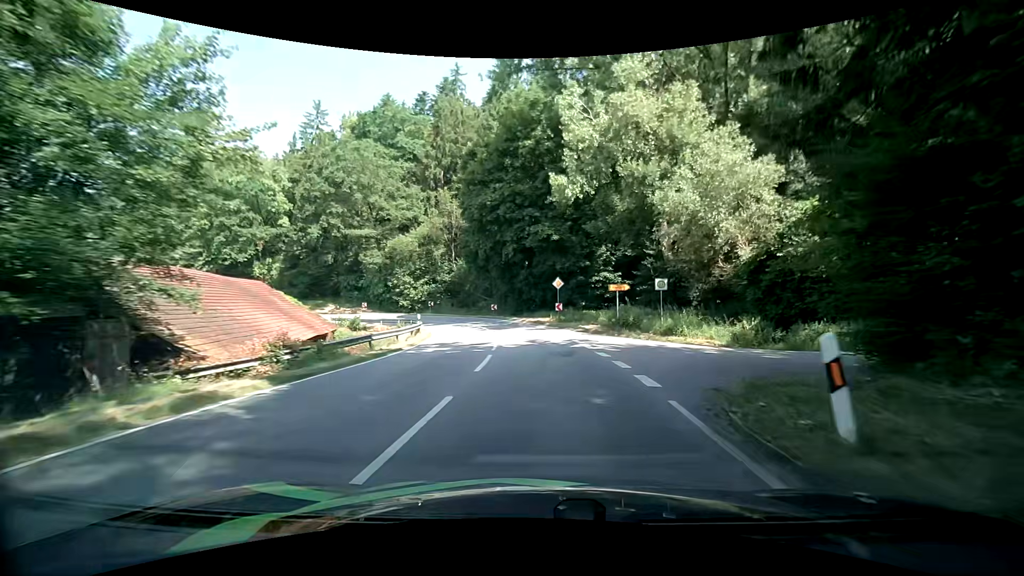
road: secondary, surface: asphalt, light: Day
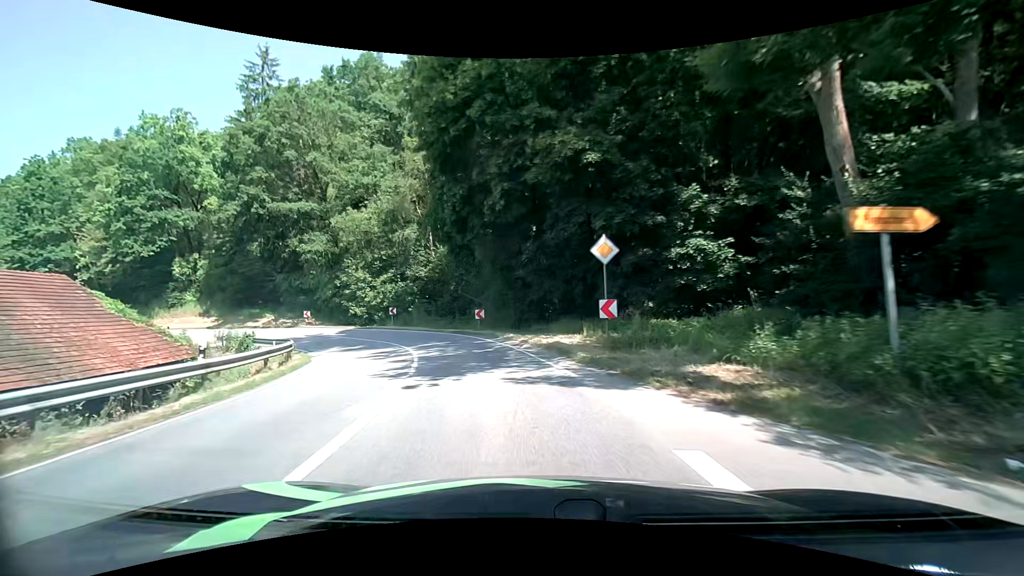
(+0.1, +21.3) m; -3°
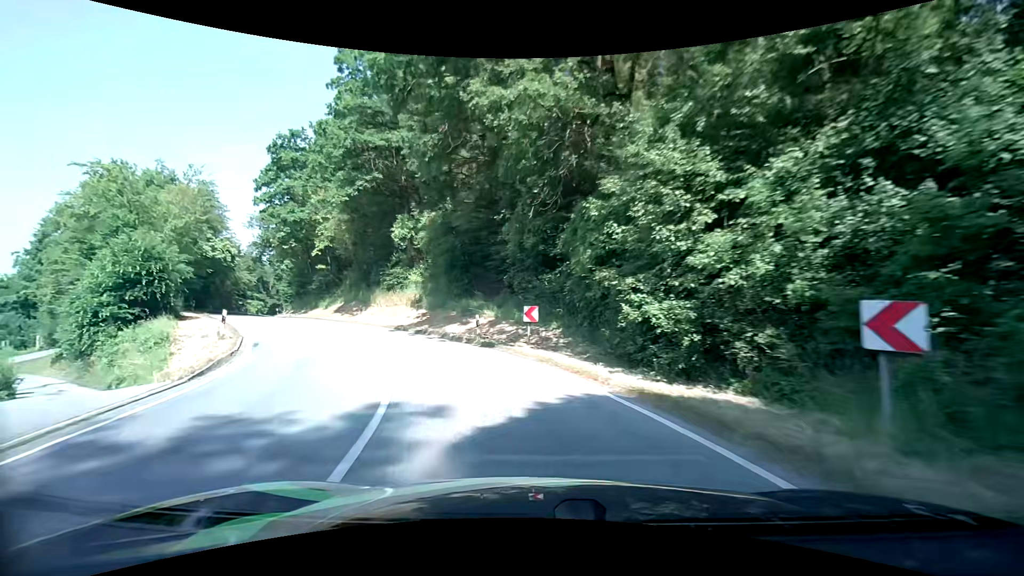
(-9.3, +31.9) m; -36°
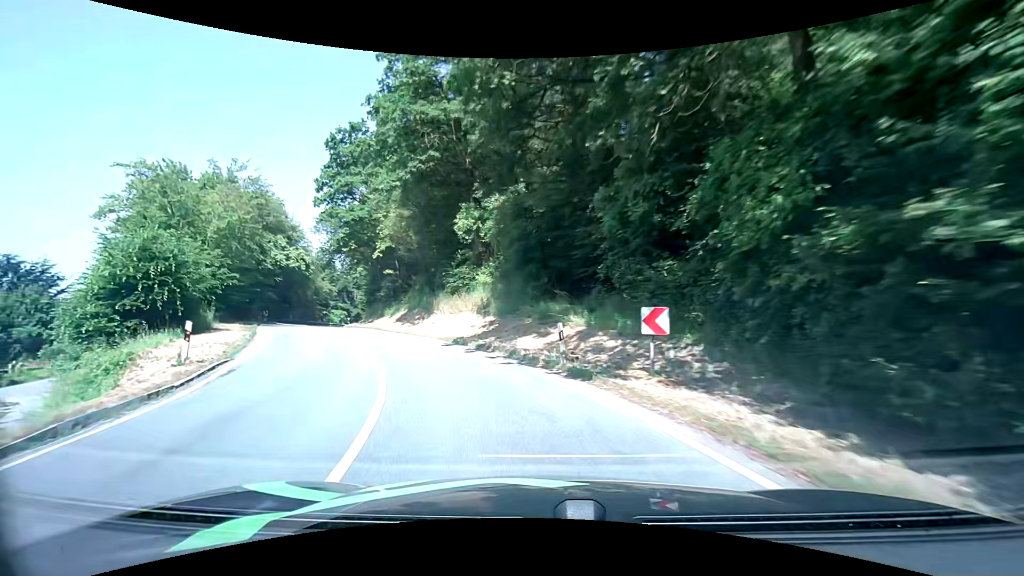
(-0.6, +6.9) m; -10°
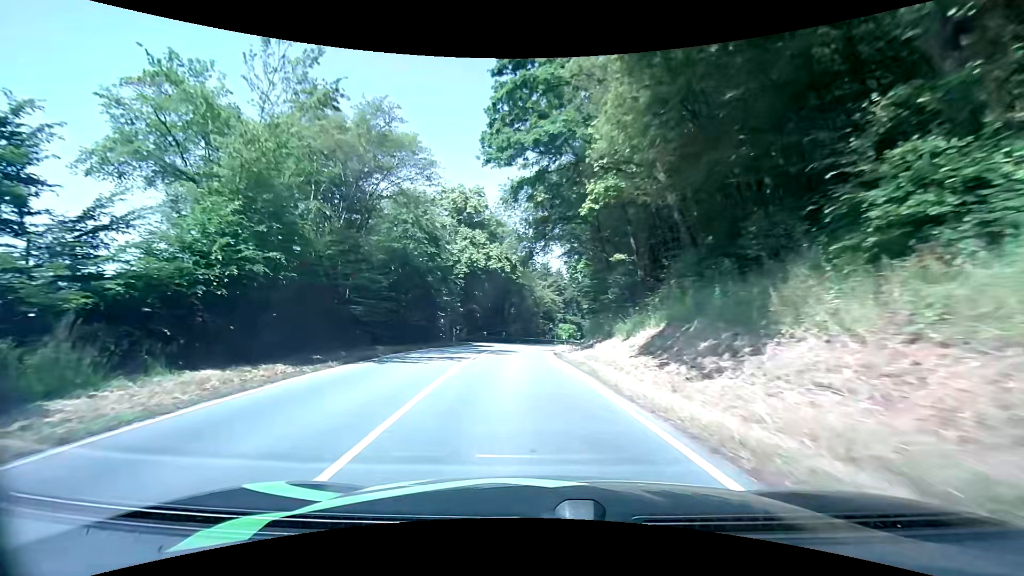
(-5.4, +21.1) m; -27°
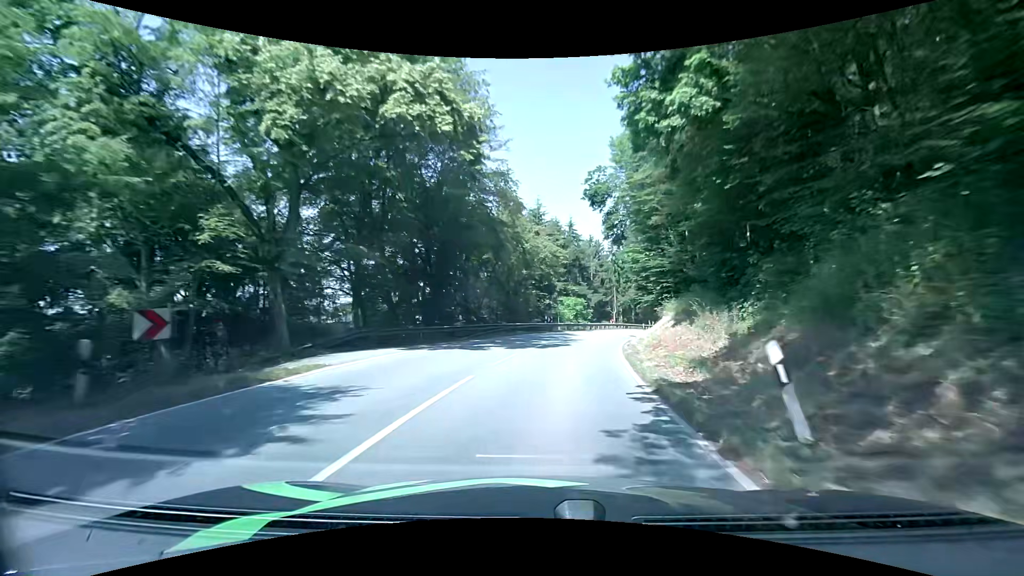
(-1.2, +33.2) m; 0°
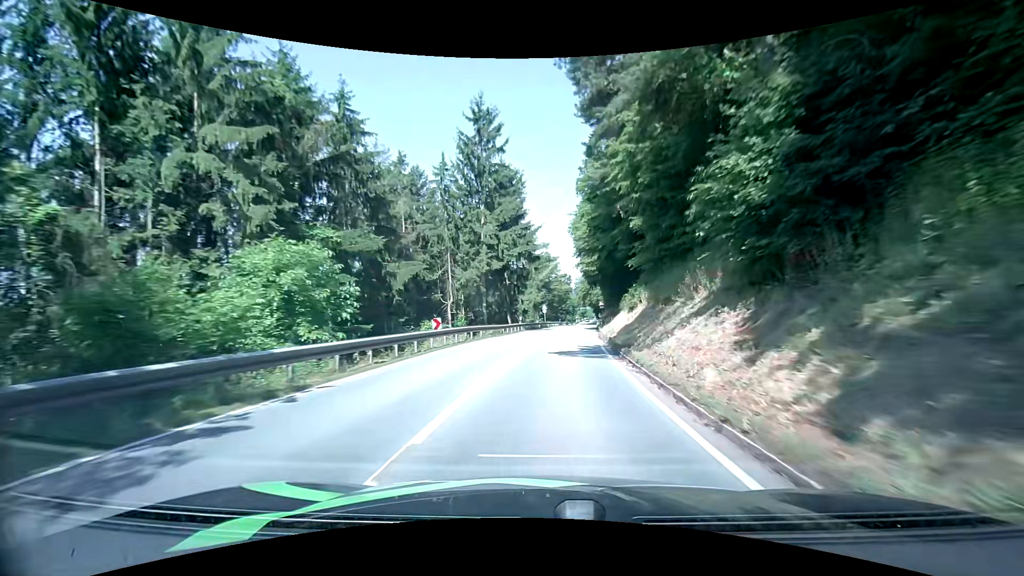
(+6.6, +43.5) m; +17°
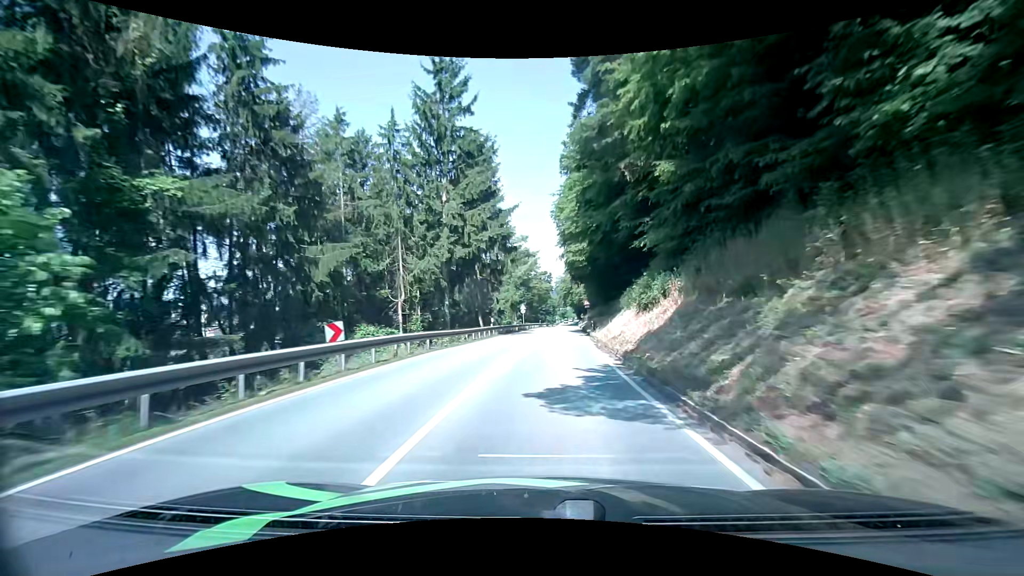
(+0.3, +9.3) m; +3°
(0, +10) (+1, +20) (+1, +30) (+2, +40) (+2, +50) (+3, +60) (+4, +70) (+5, +80) (+6, +90) (+6, +100) m
